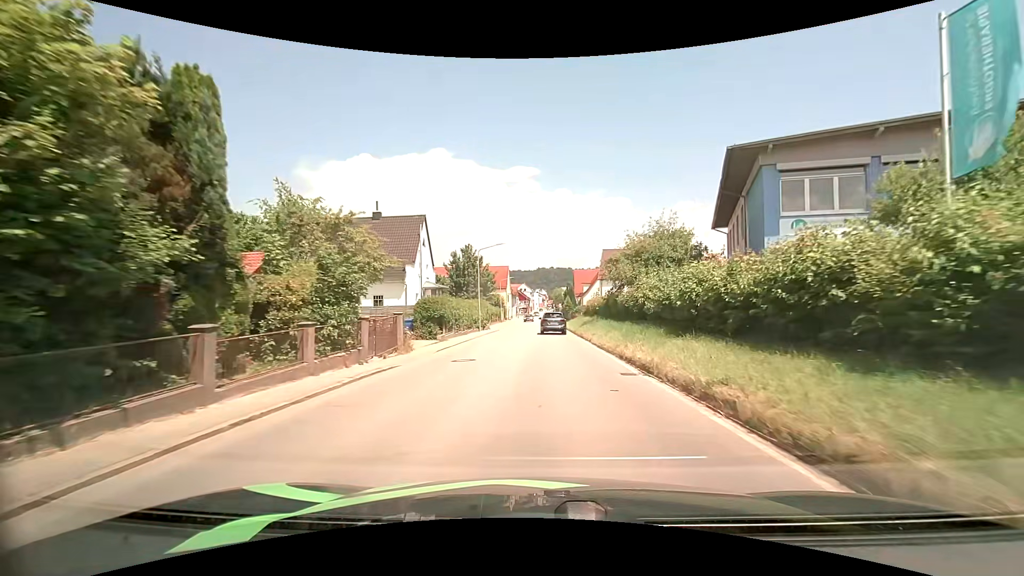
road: tertiary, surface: asphalt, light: Day
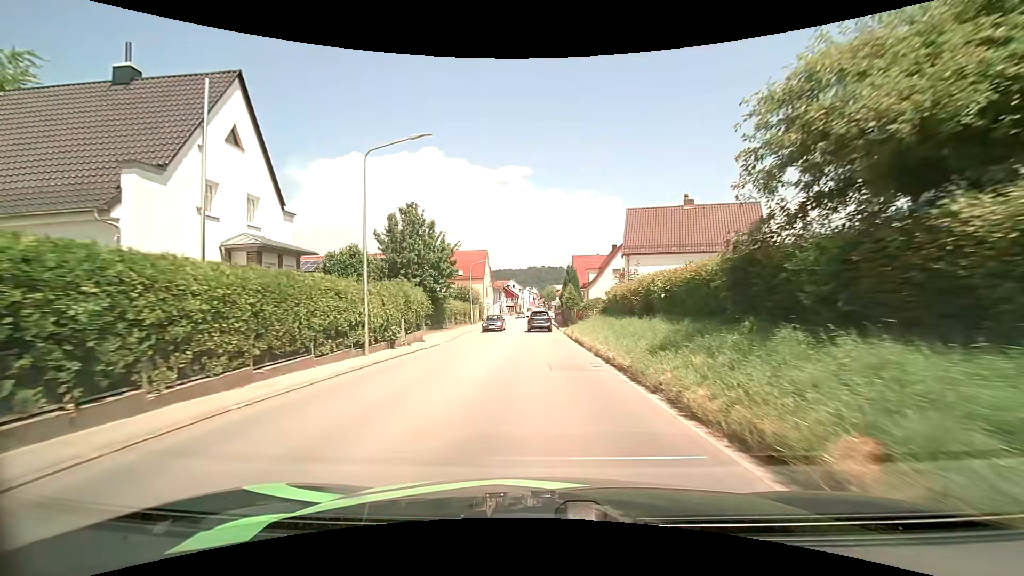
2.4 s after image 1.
(+0.6, +26.5) m; +1°
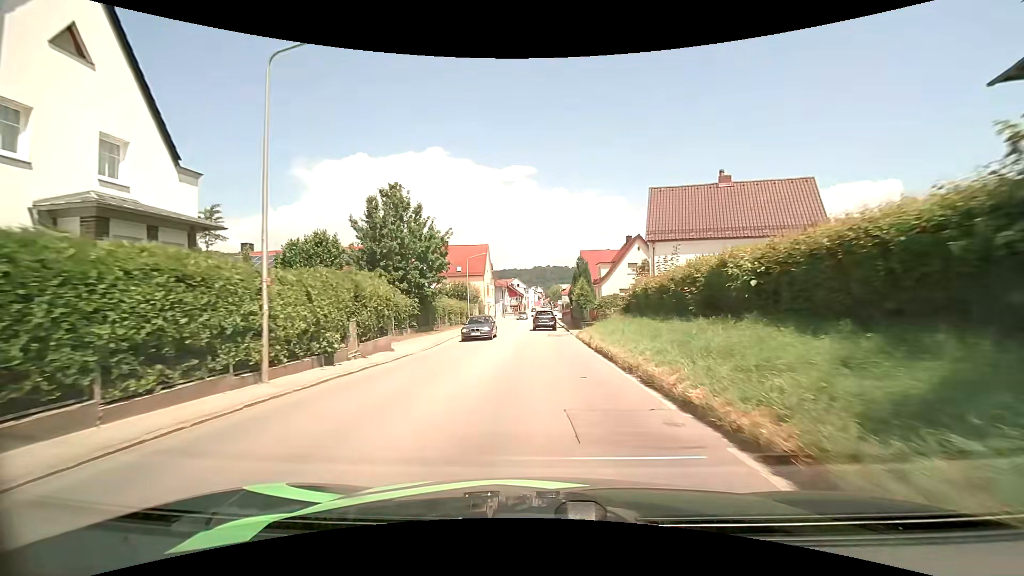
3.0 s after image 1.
(0.0, +6.8) m; 0°
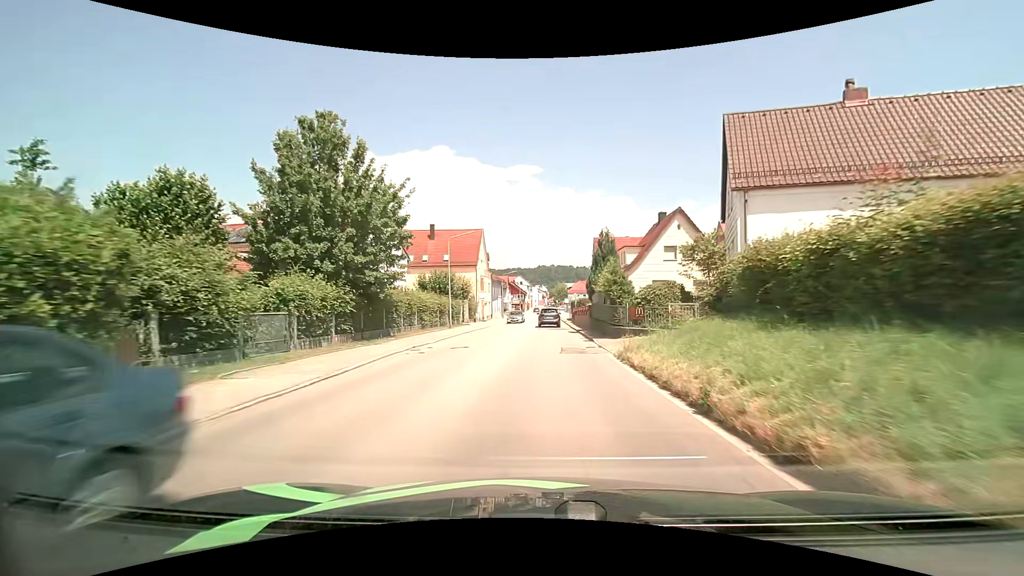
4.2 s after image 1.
(-0.1, +13.4) m; 0°
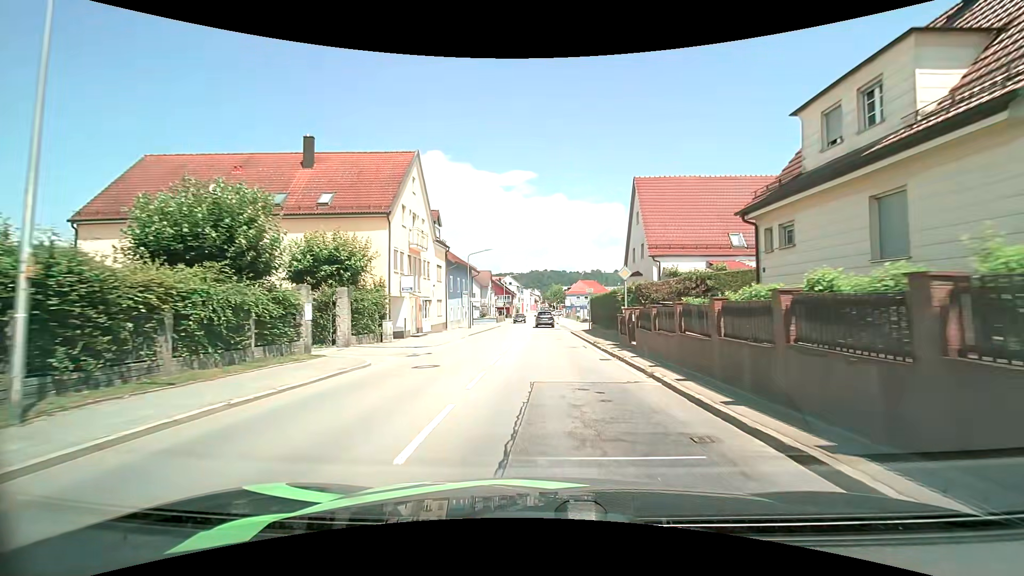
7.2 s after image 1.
(0.0, +32.9) m; 0°
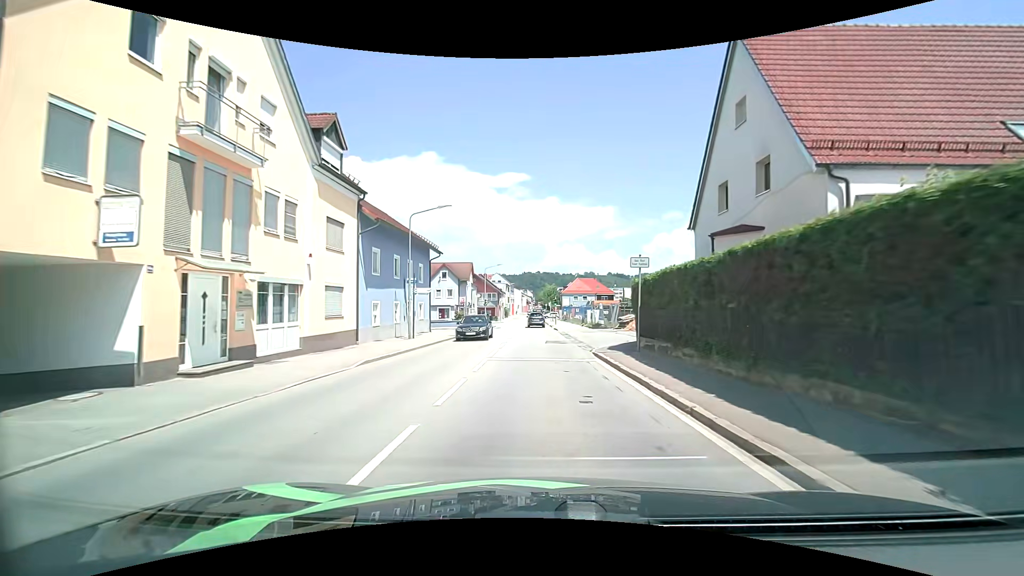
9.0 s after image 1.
(+0.2, +19.5) m; +1°
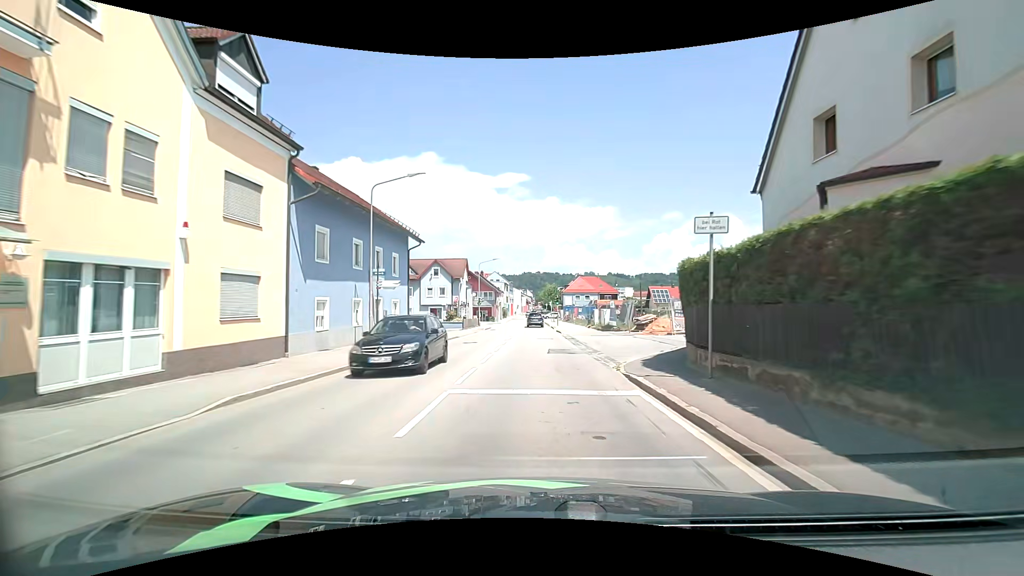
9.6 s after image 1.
(0.0, +6.5) m; 0°
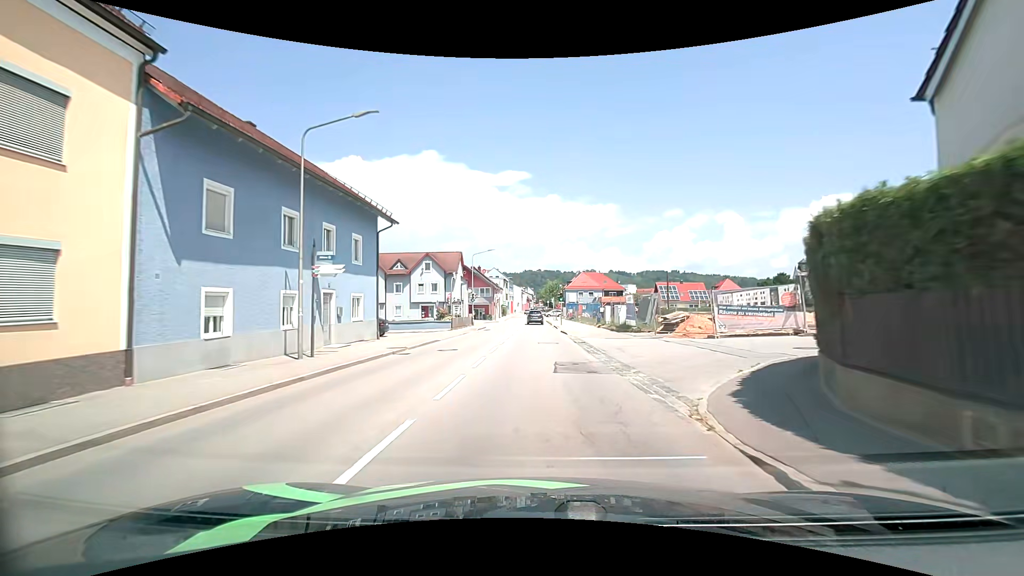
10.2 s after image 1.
(+0.1, +6.5) m; 0°
